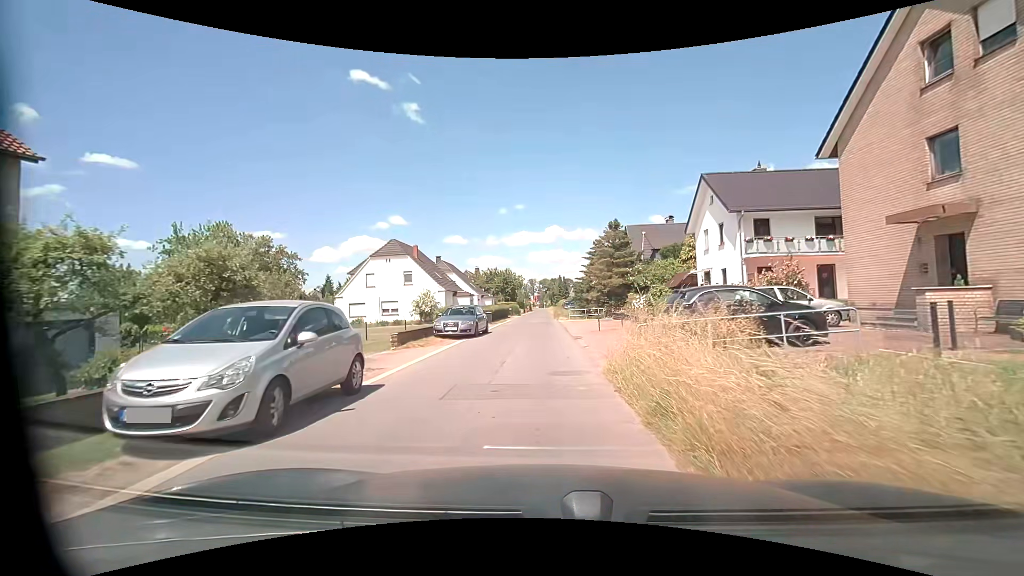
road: residential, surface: asphalt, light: Day
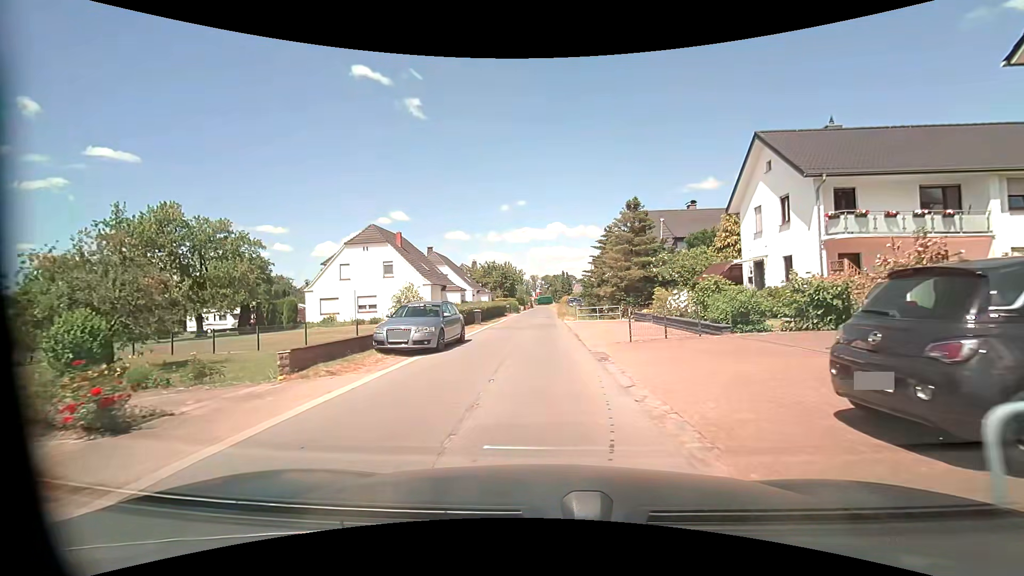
(-0.1, +7.7) m; -1°
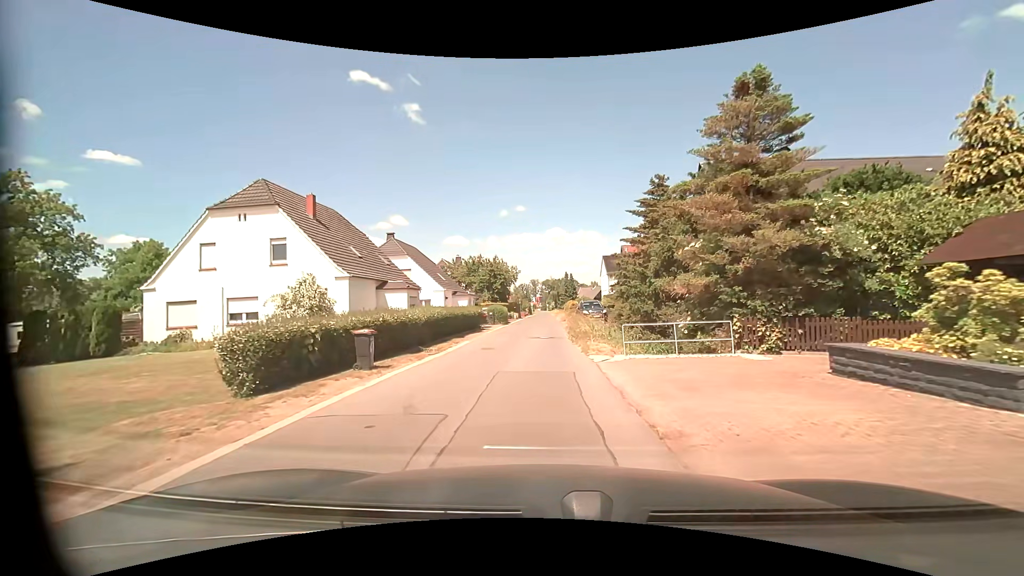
(0.0, +19.5) m; 0°
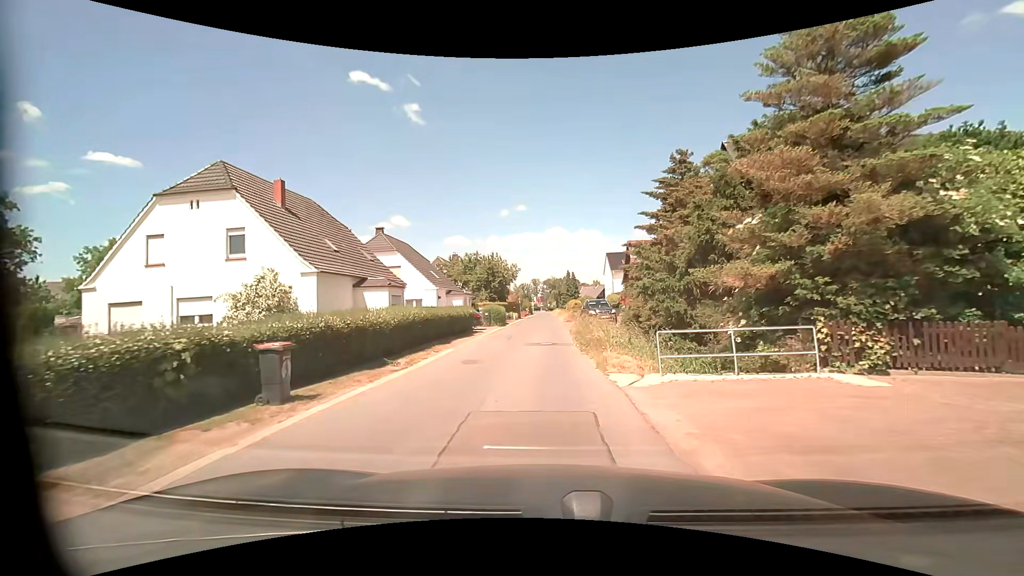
(0.0, +4.0) m; 0°
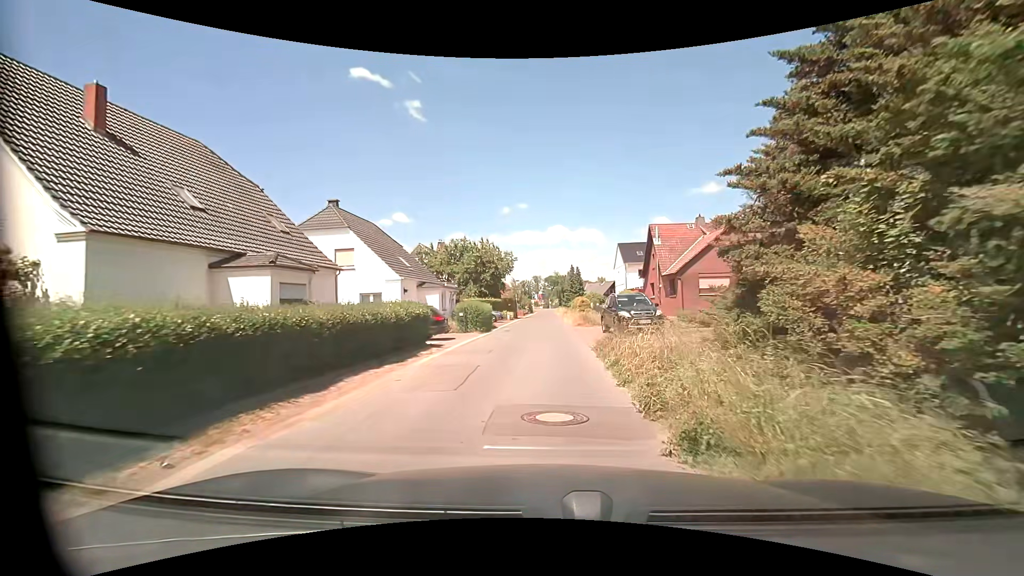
(-0.1, +11.9) m; -1°
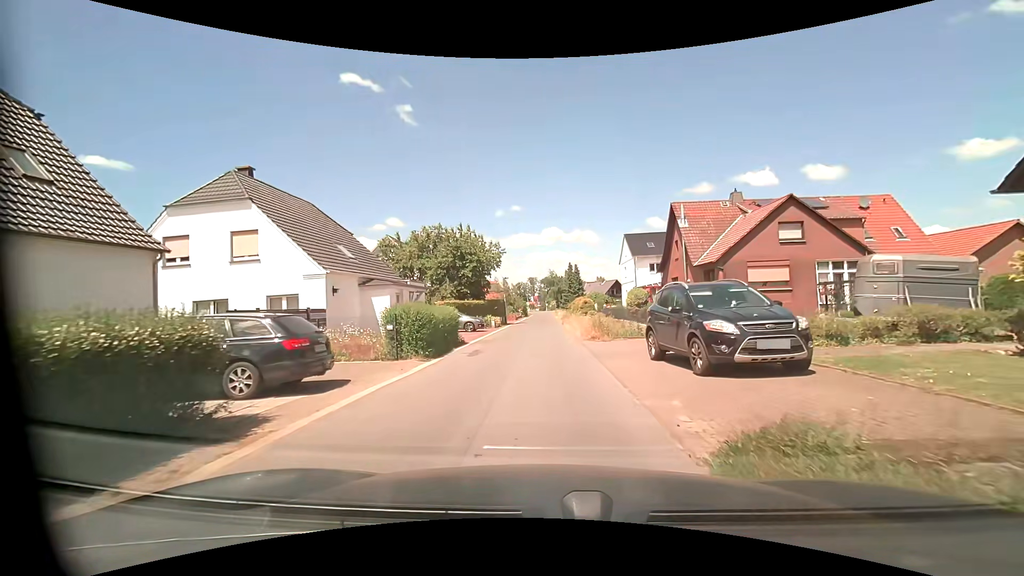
(+0.1, +10.9) m; +1°
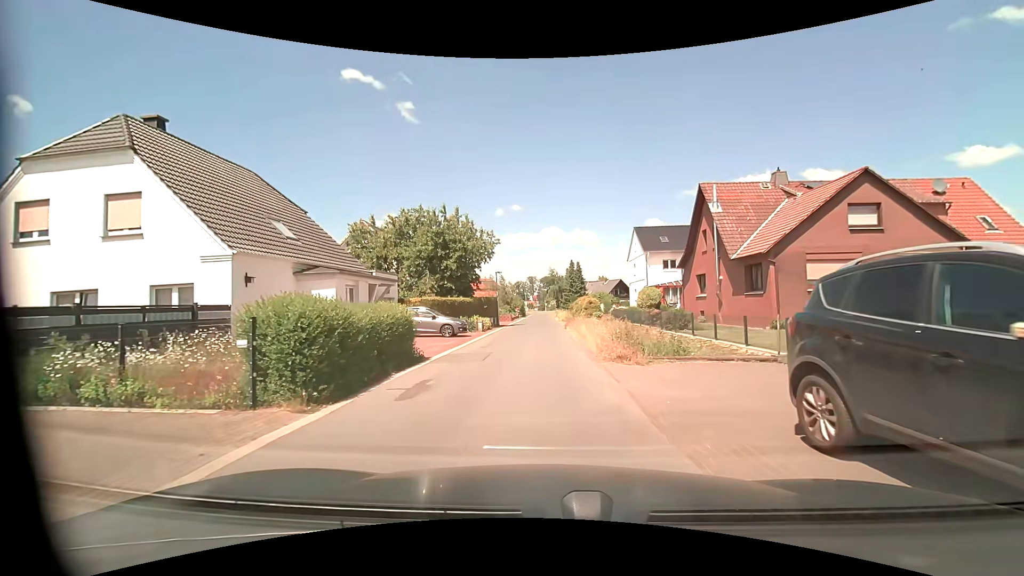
(-0.1, +7.0) m; 0°
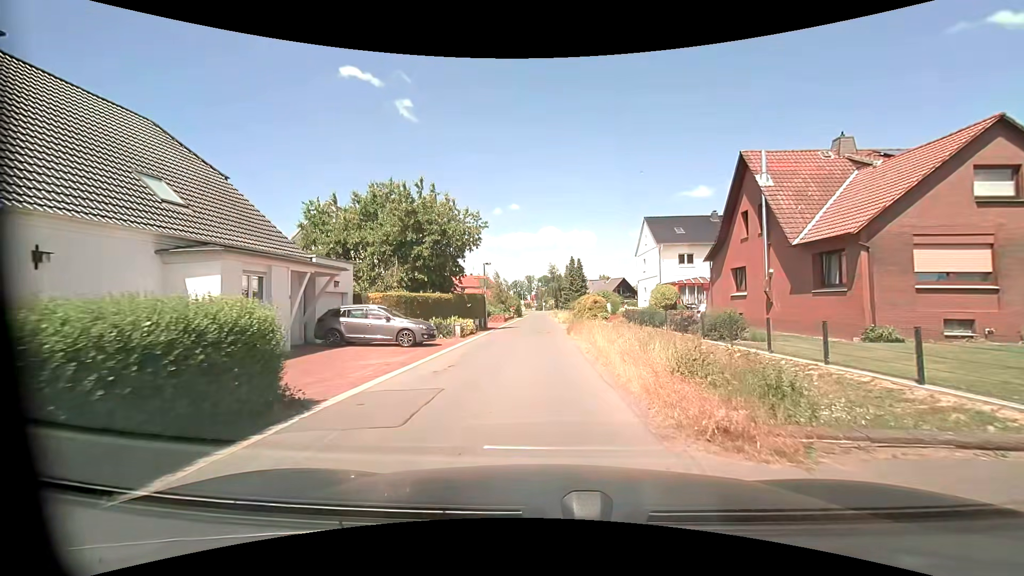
(0.0, +7.1) m; -1°
(0, +10) (0, +20) (0, +30) (0, +40) (0, +50) (0, +60) (0, +70) (0, +80) (0, +90) (+1, +100) m
